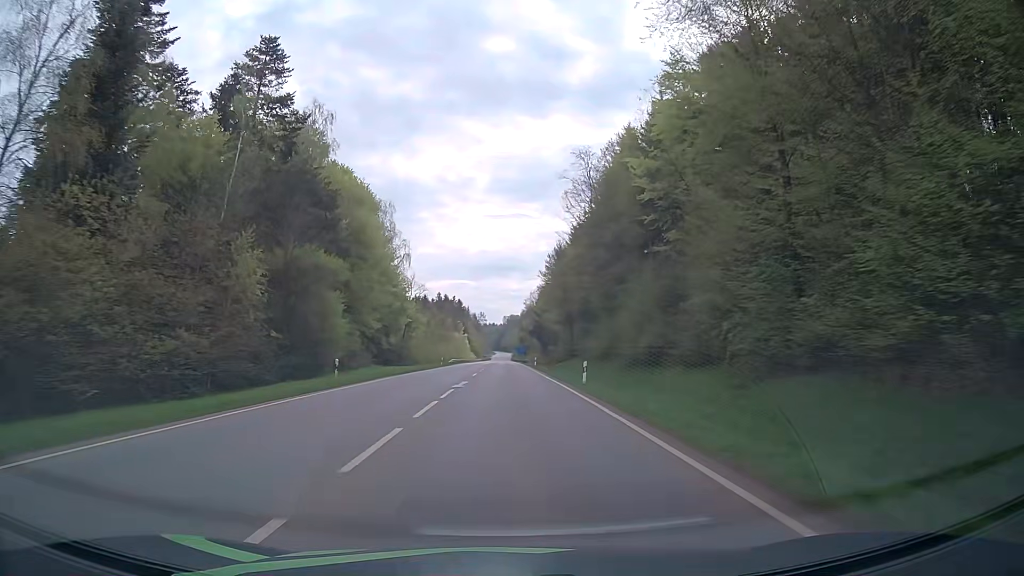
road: secondary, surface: asphalt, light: Day
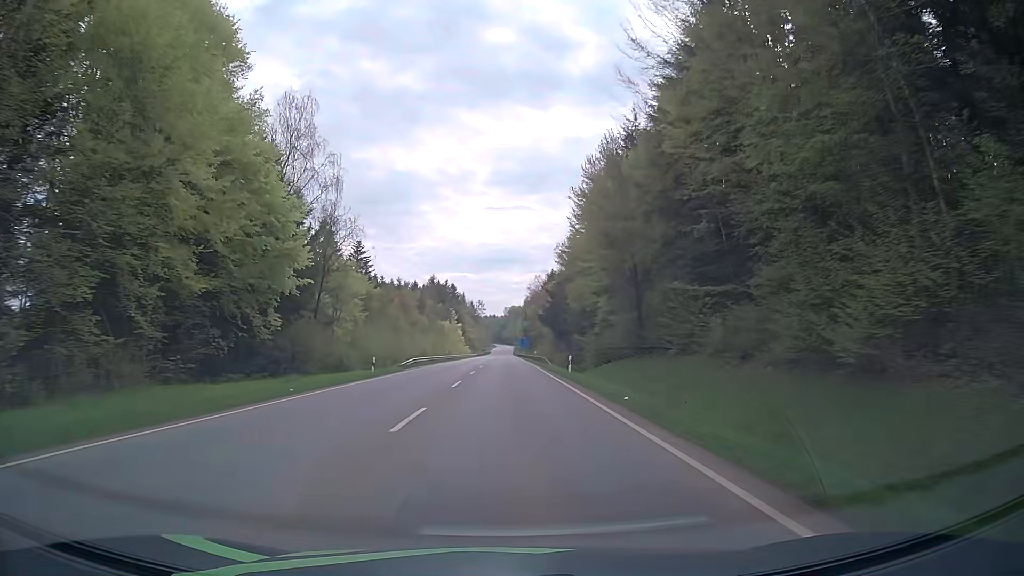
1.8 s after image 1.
(+0.4, +38.6) m; +1°
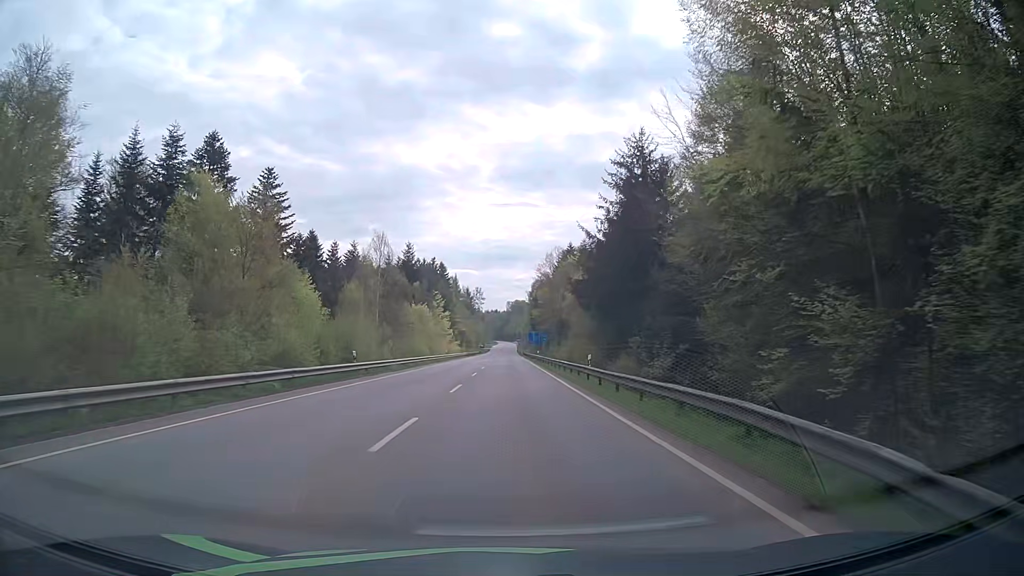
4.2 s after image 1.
(-0.2, +50.6) m; -1°
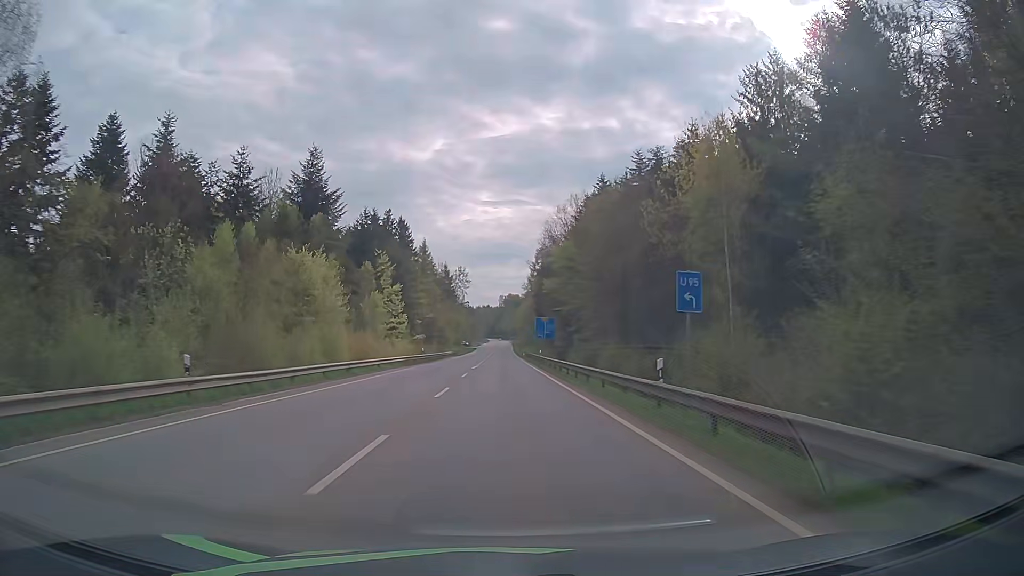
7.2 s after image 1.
(+0.3, +63.3) m; +1°
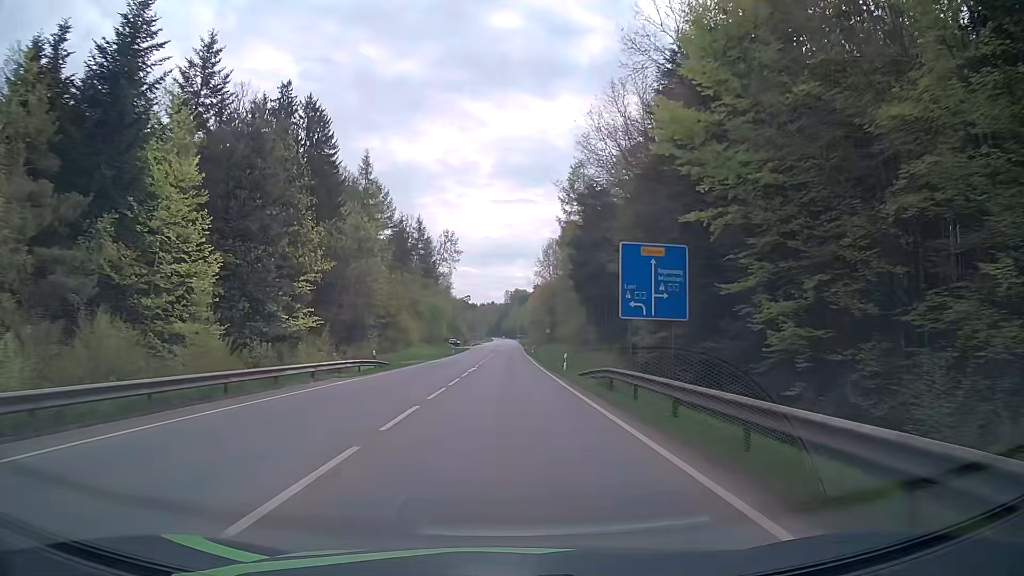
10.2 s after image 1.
(-0.2, +62.2) m; -1°
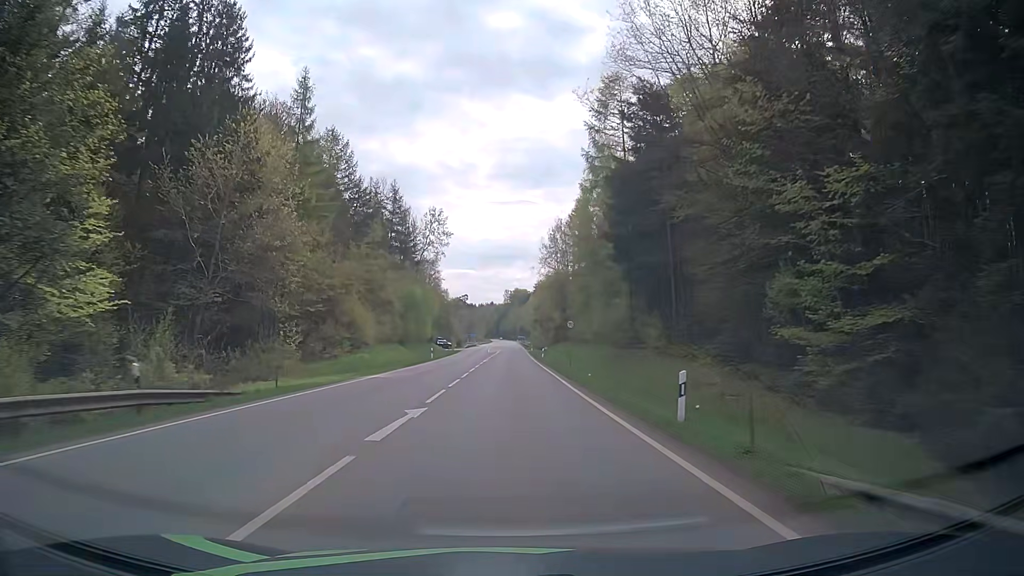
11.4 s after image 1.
(+0.1, +24.6) m; +1°
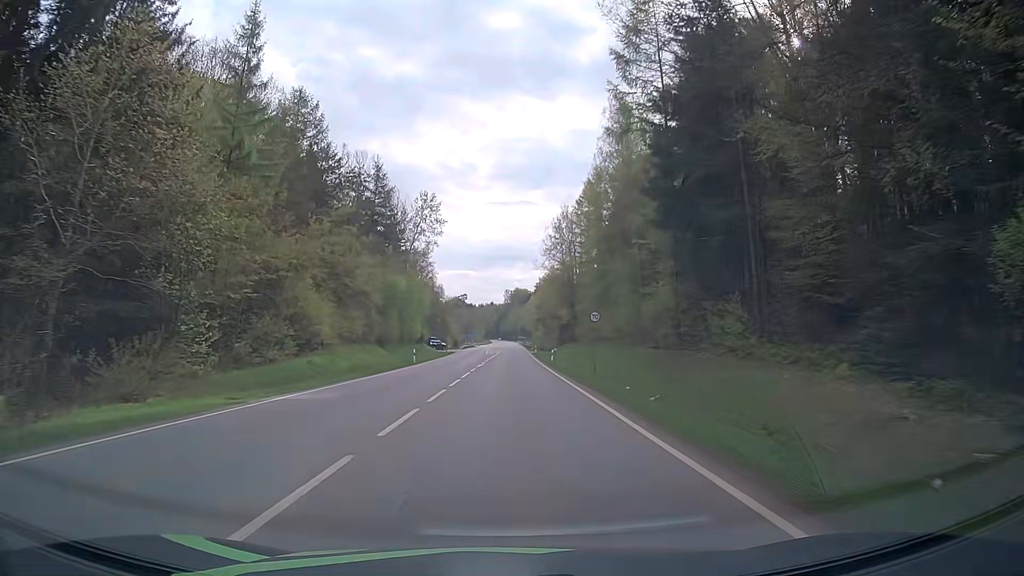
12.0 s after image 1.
(-0.1, +12.2) m; 0°
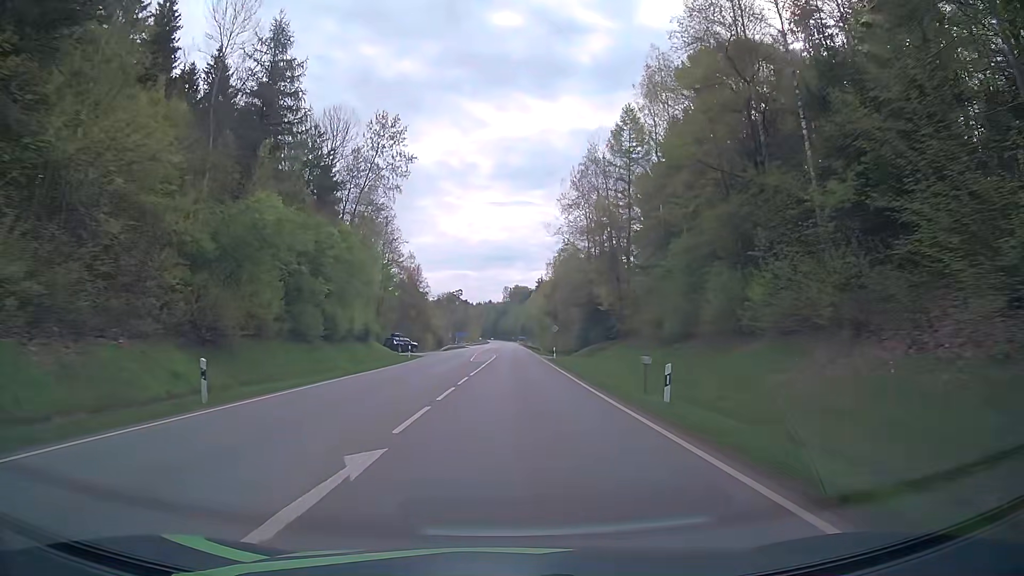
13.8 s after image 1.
(-0.2, +35.9) m; 0°
(0, +10) (0, +20) (0, +30) (0, +40) (0, +50) (0, +60) (+1, +70) (+1, +80) (+1, +90) (+1, +100) m
